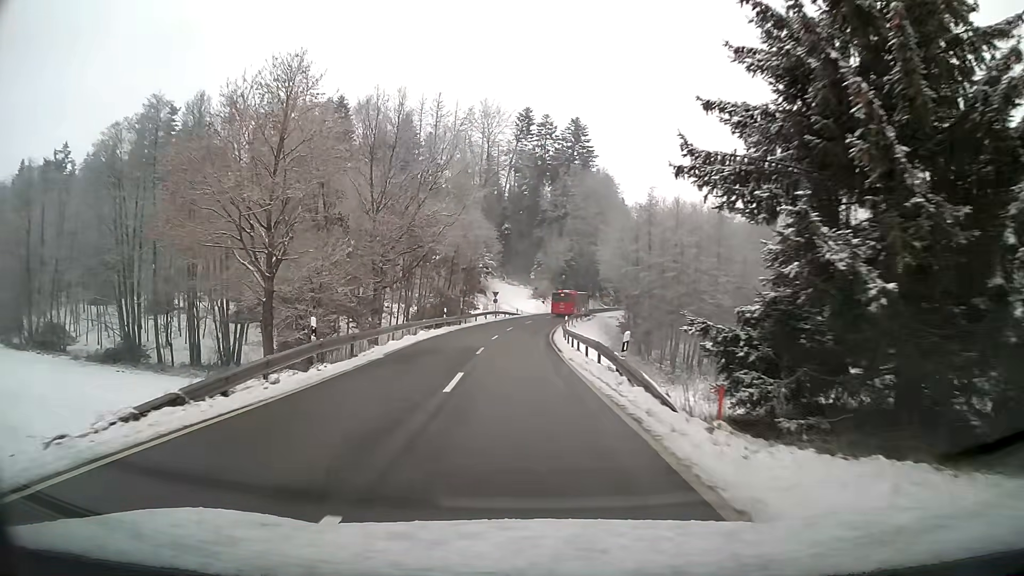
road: tertiary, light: Day
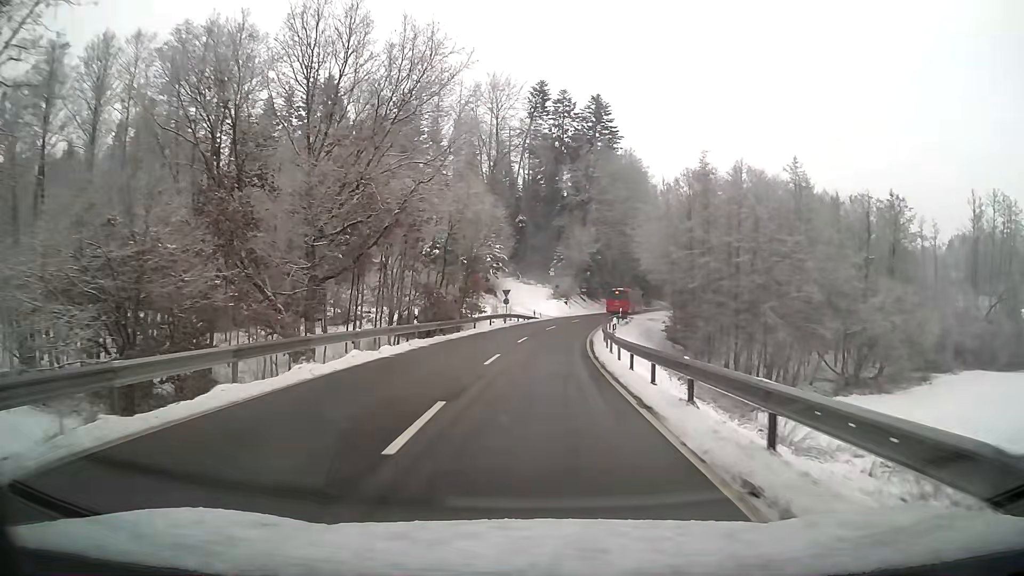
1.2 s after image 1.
(-0.2, +17.5) m; -1°
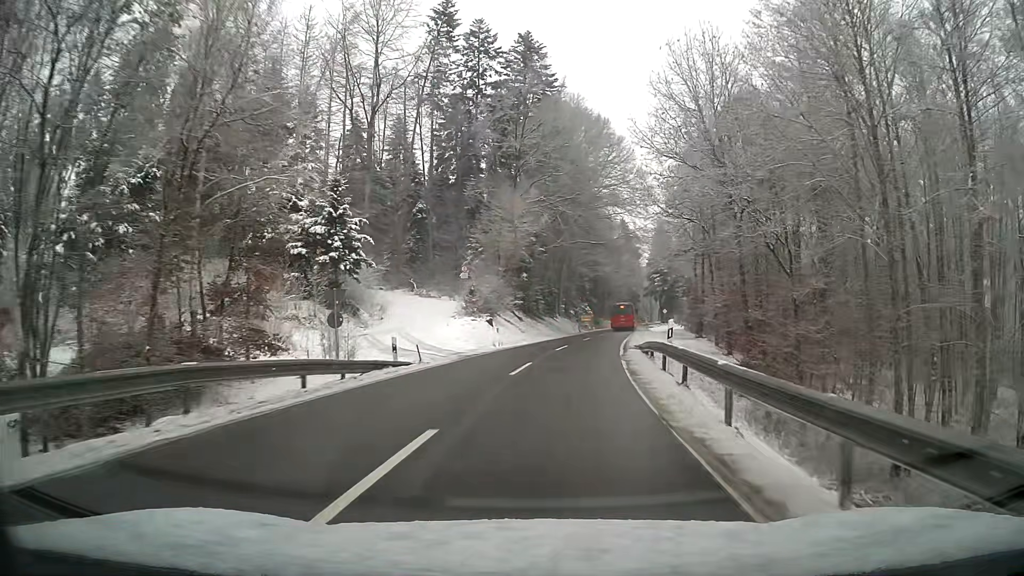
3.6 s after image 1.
(+2.0, +38.6) m; +7°
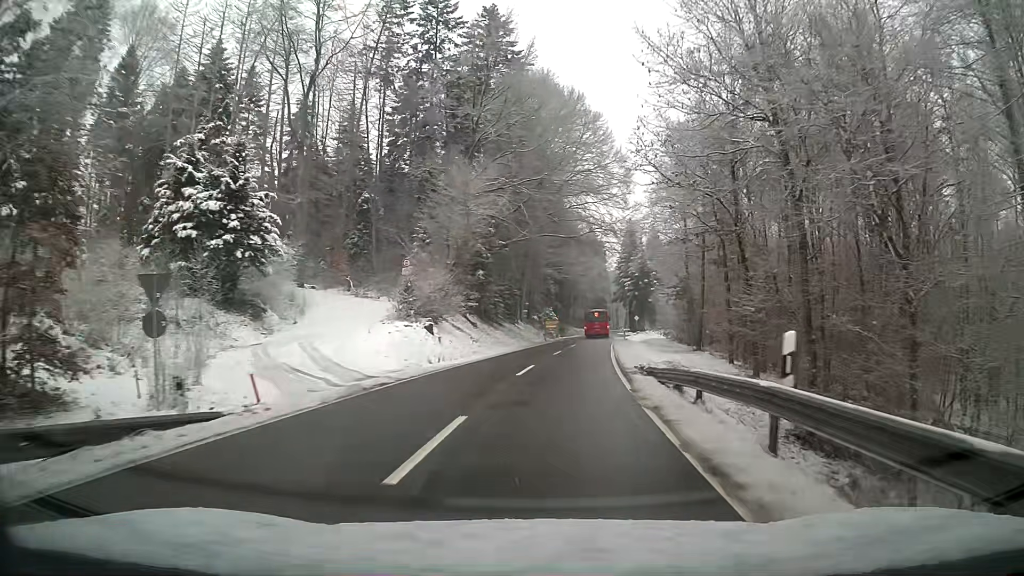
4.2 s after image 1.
(+0.3, +10.1) m; +3°
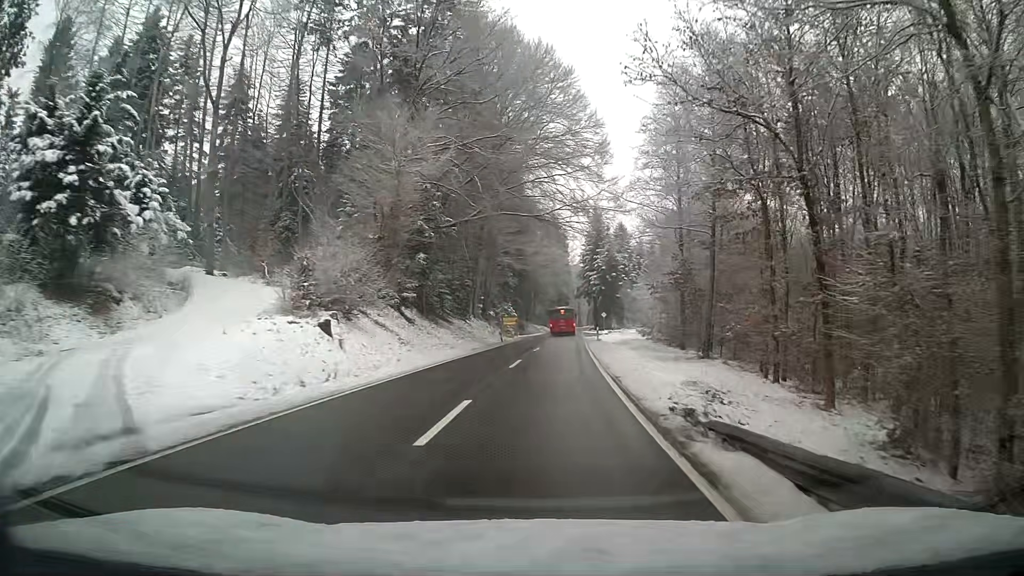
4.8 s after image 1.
(+0.3, +10.1) m; +3°
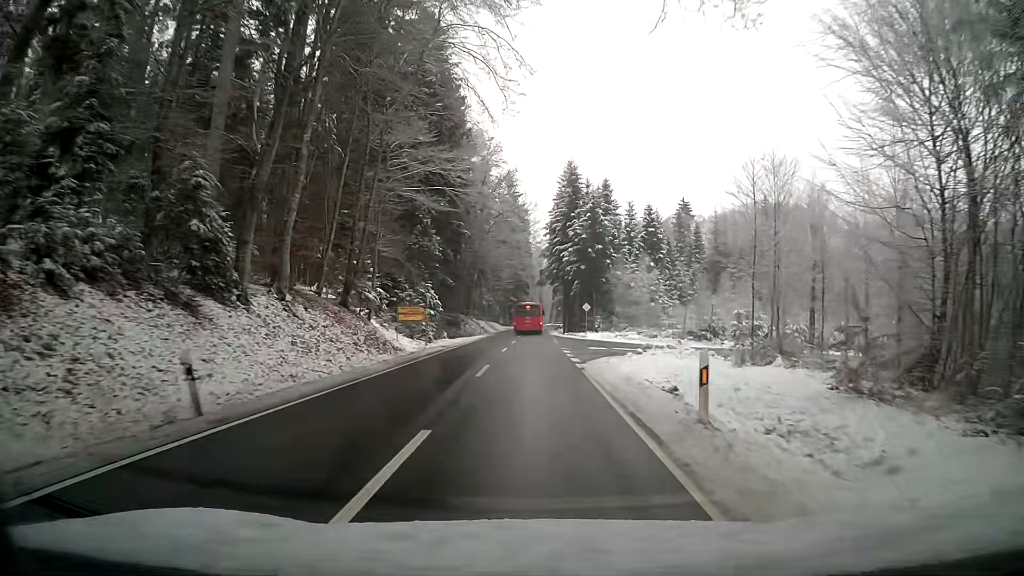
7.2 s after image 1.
(+1.1, +39.1) m; +2°
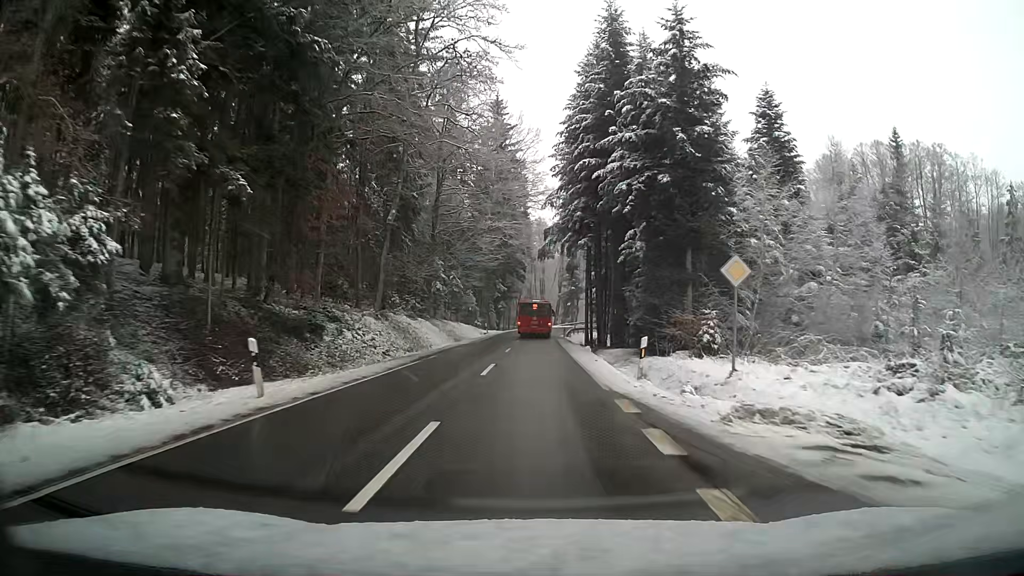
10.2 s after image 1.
(+0.5, +47.3) m; +1°
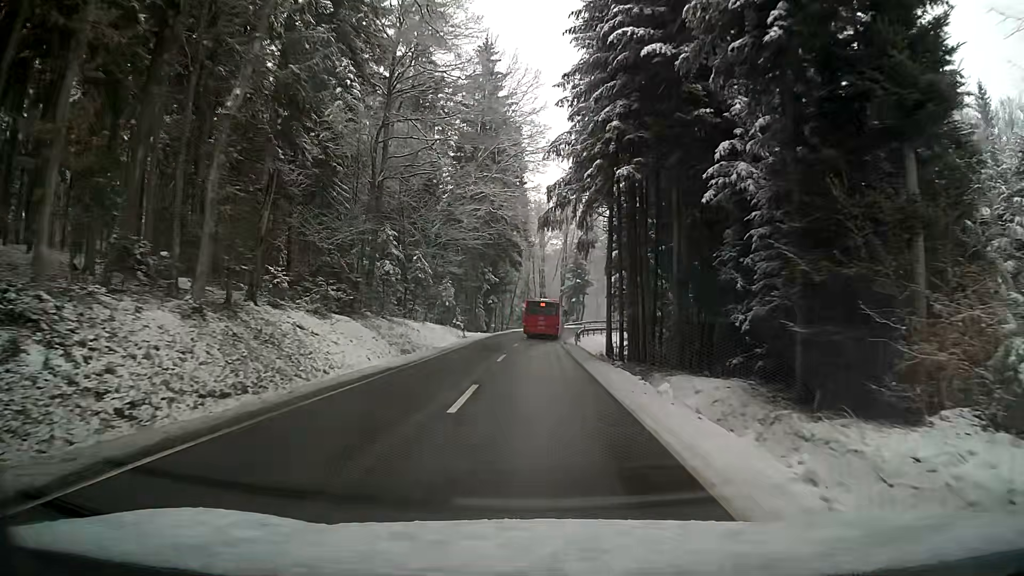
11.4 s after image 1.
(-0.1, +18.5) m; -1°
